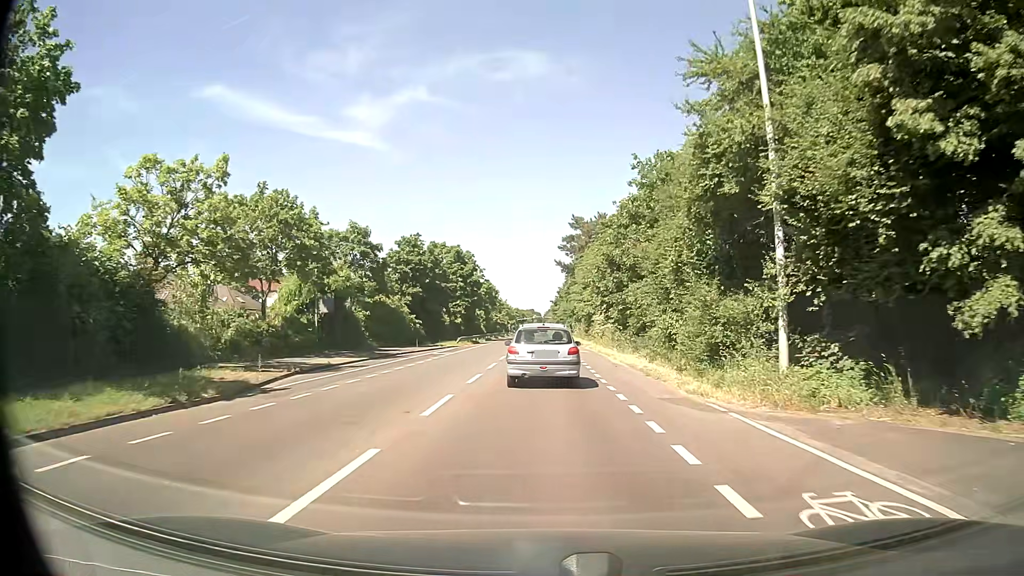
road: secondary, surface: asphalt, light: Day
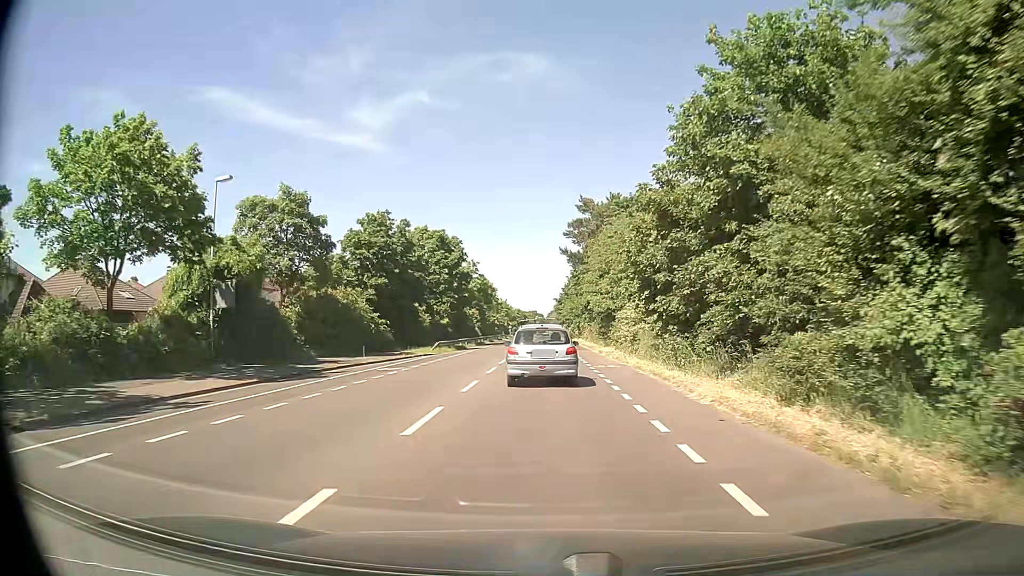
(-0.1, +14.0) m; -1°
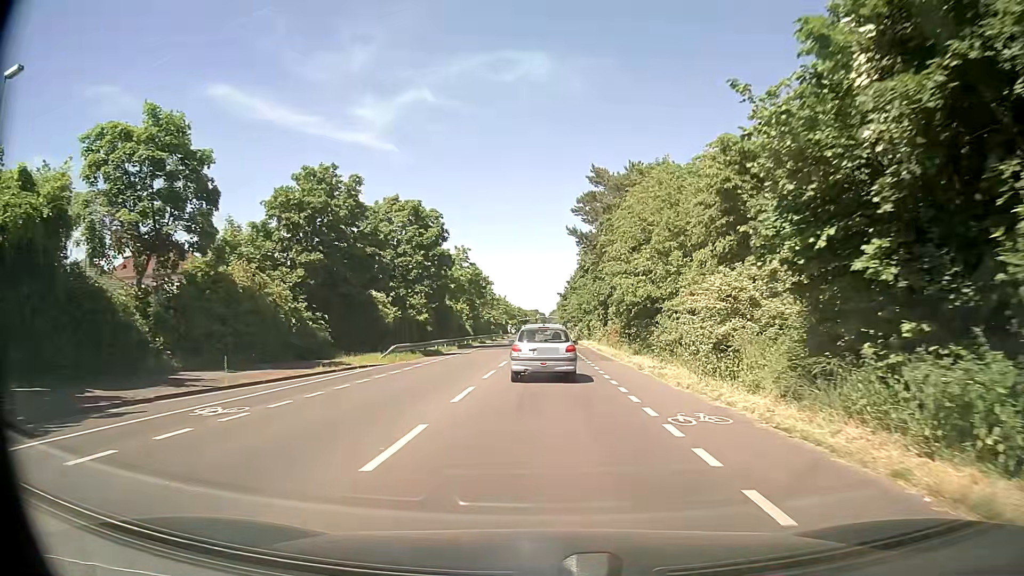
(+0.1, +14.4) m; 0°
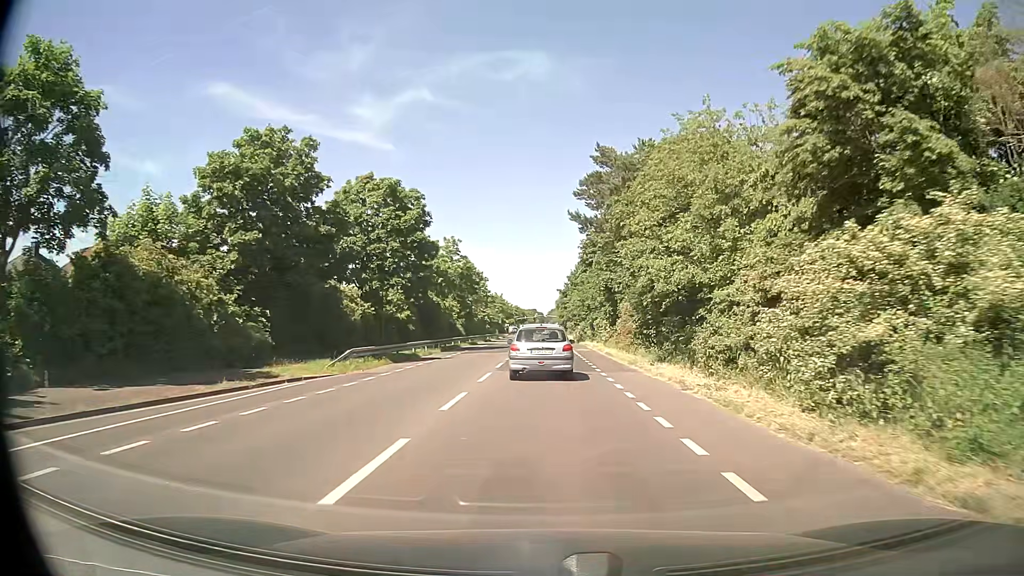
(0.0, +7.3) m; +1°
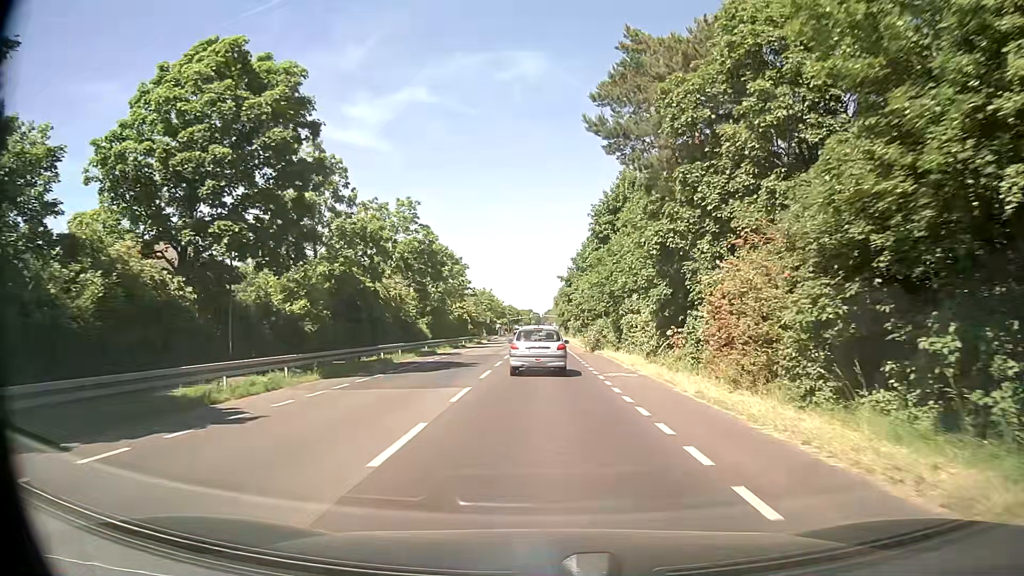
(+0.1, +22.6) m; 0°
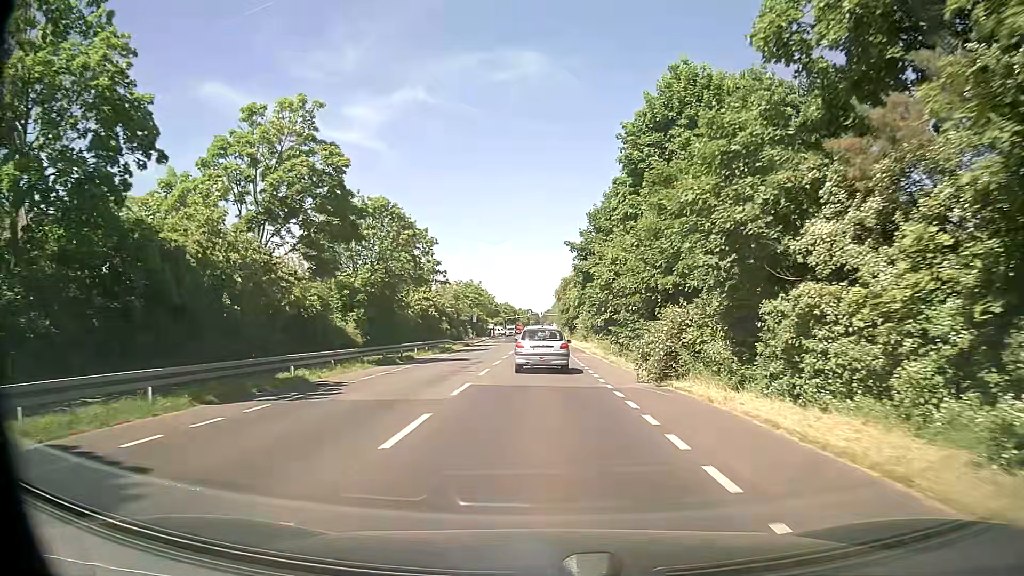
(+0.2, +23.3) m; +1°
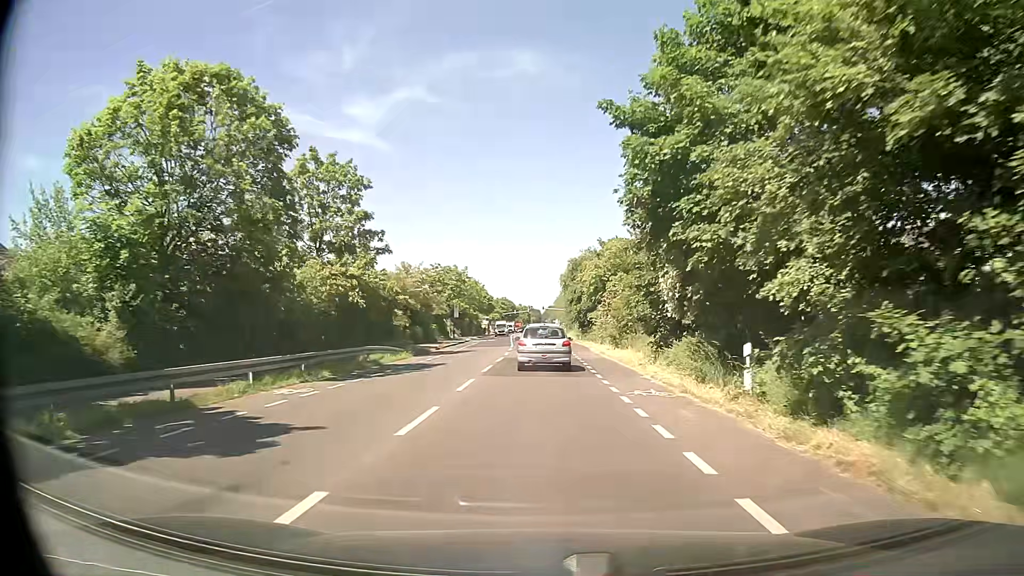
(0.0, +23.2) m; 0°
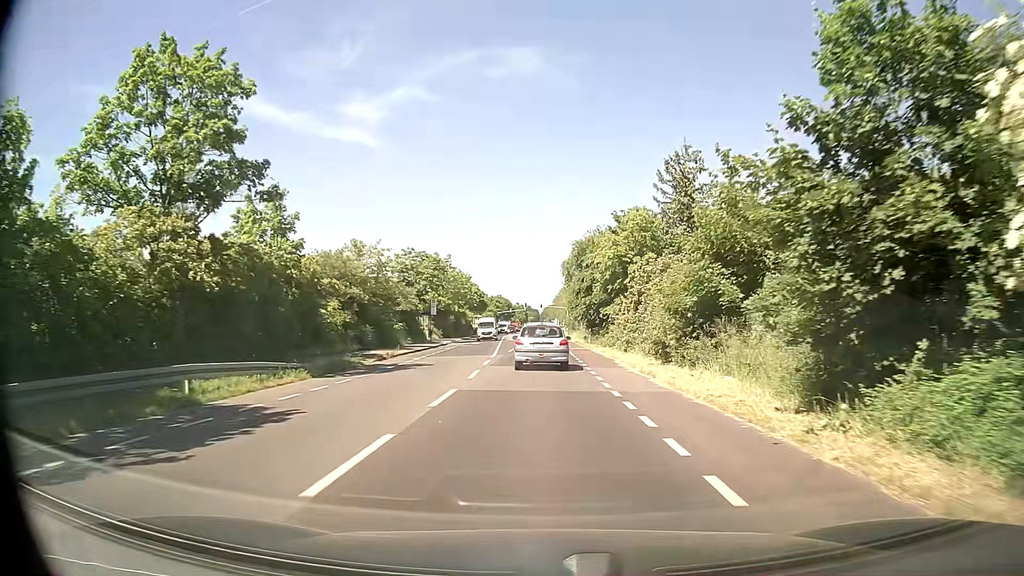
(0.0, +15.3) m; 0°
(0, +10) (0, +20) (0, +30) (0, +40) (0, +50) (0, +60) (0, +70) (0, +80) (0, +90) (0, +100) m
